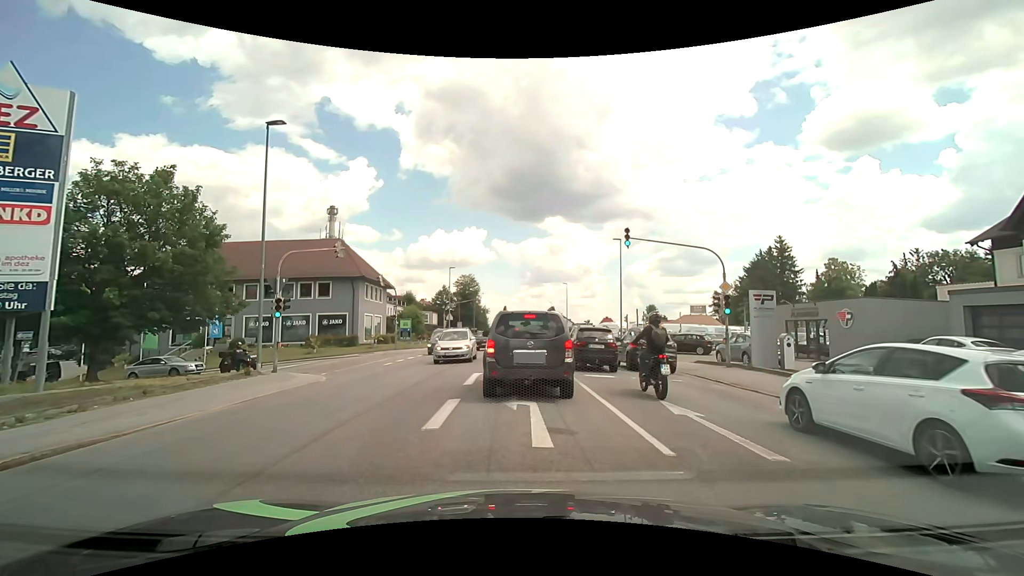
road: tertiary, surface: asphalt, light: Day
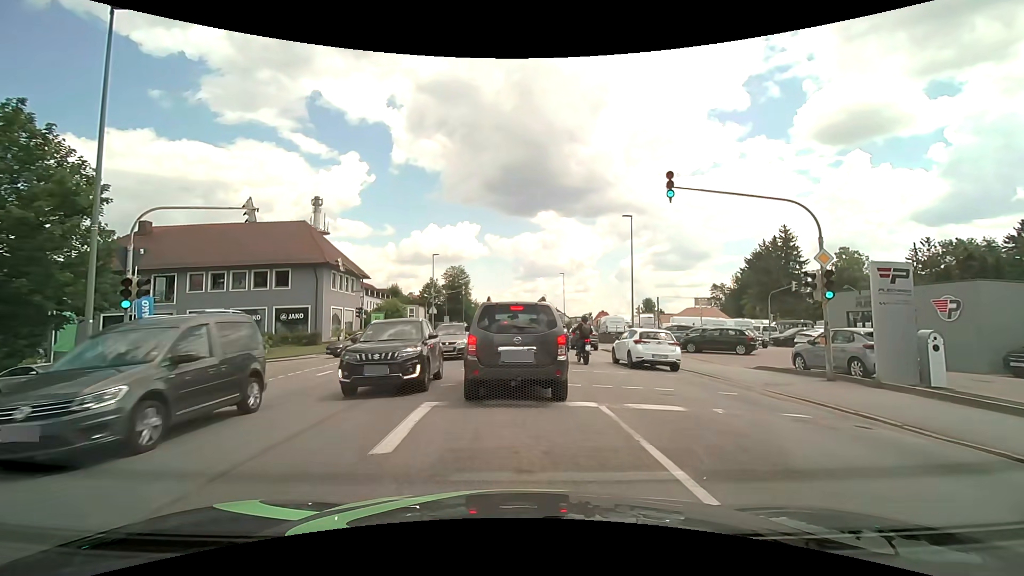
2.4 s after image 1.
(+0.2, +7.6) m; +1°
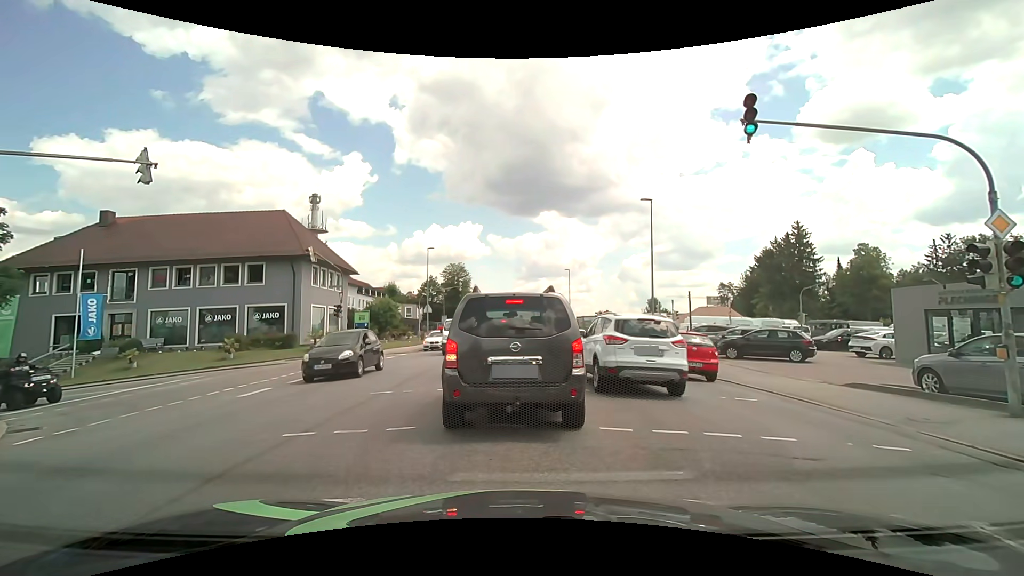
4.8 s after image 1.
(+0.1, +4.7) m; +2°
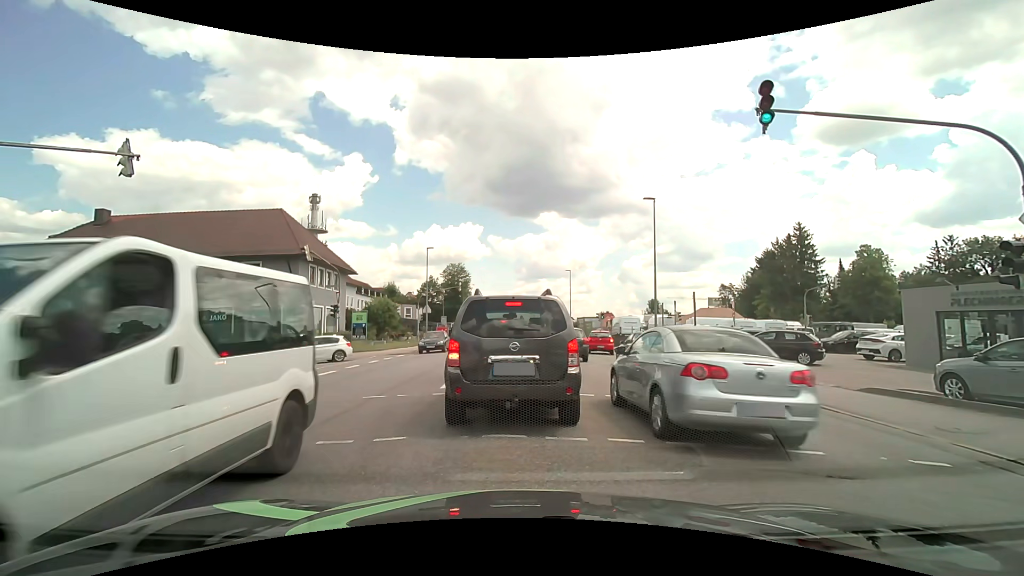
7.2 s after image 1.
(0.0, +0.6) m; 0°
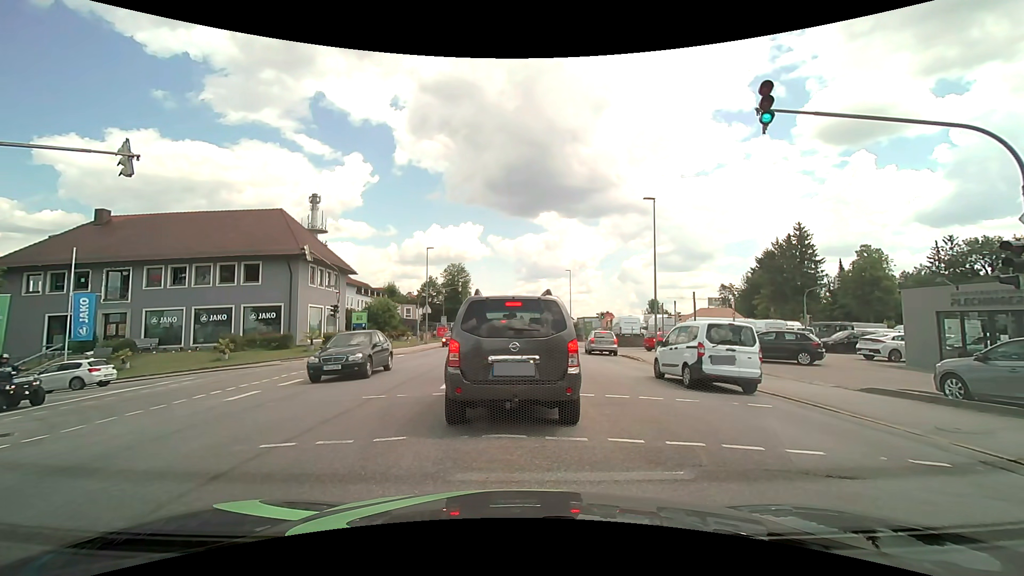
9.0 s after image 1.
(0.0, 0.0) m; 0°
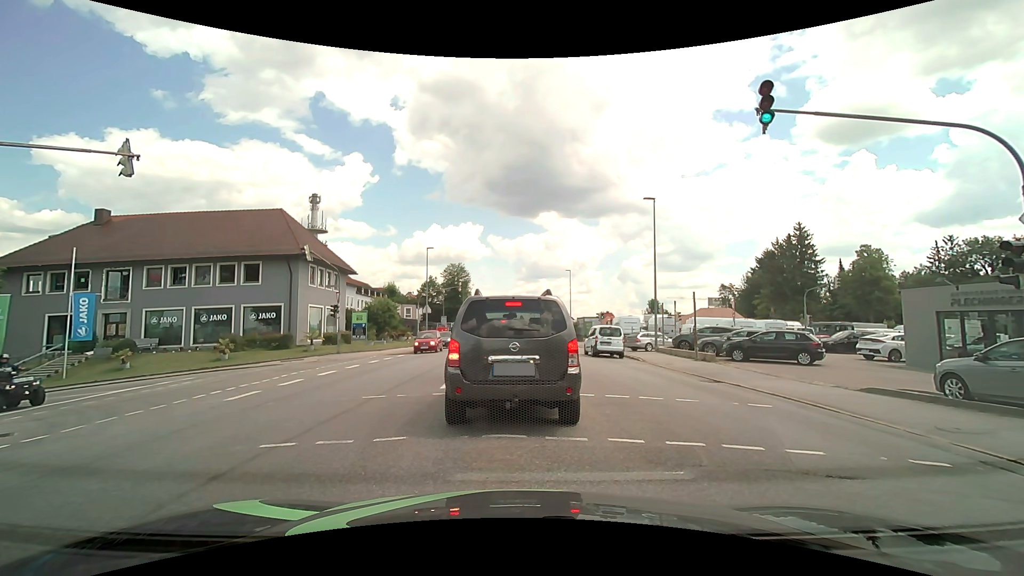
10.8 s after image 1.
(0.0, 0.0) m; 0°
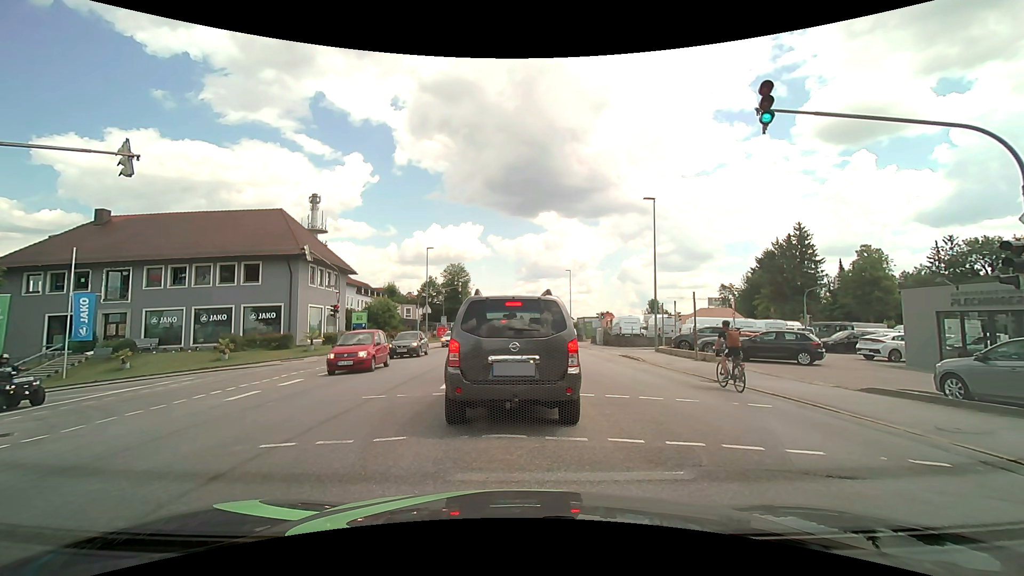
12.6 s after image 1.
(0.0, 0.0) m; 0°
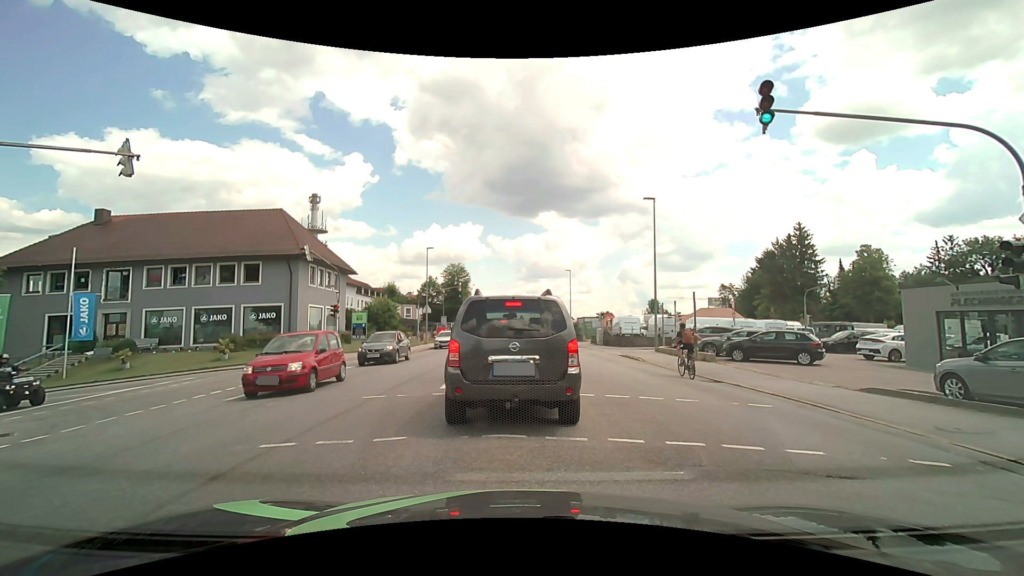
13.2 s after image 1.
(0.0, 0.0) m; 0°
